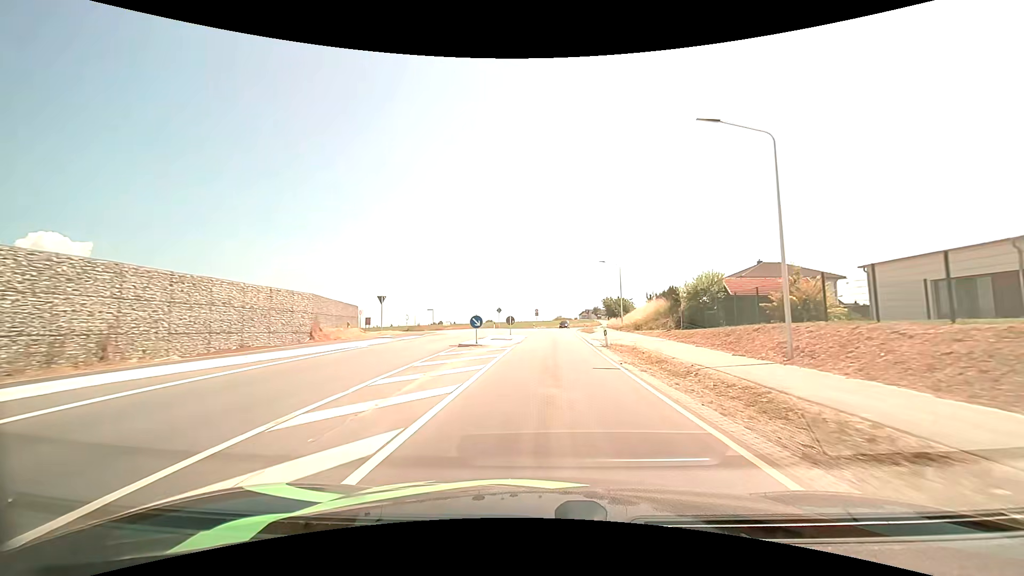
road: secondary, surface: asphalt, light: Day
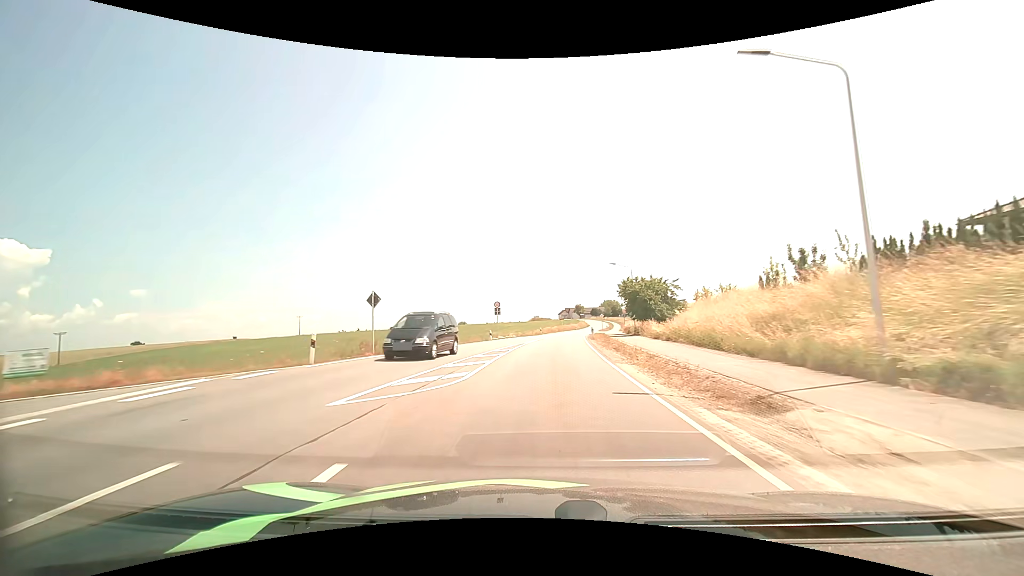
(+1.1, +44.7) m; +3°
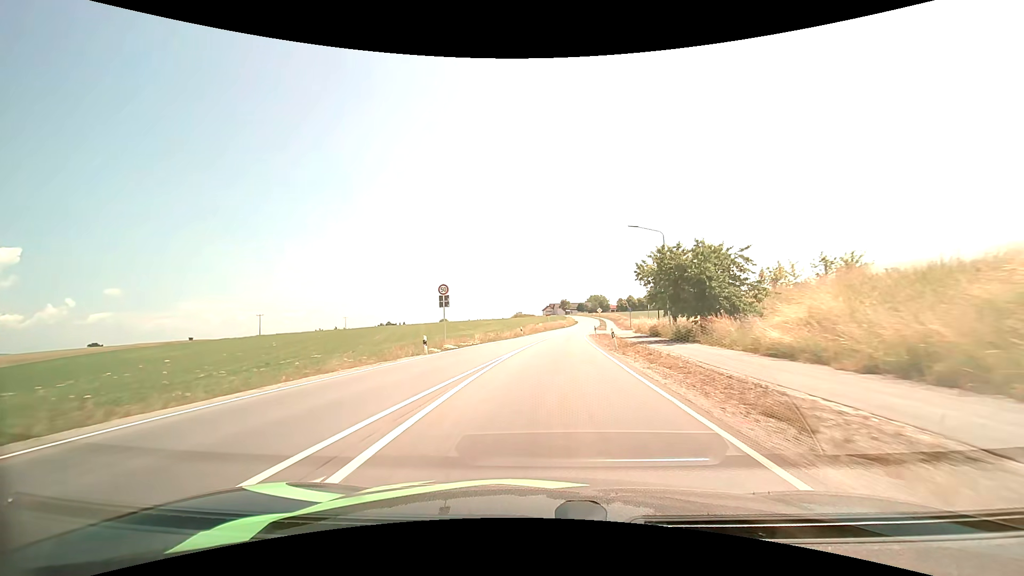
(+0.3, +20.2) m; +2°
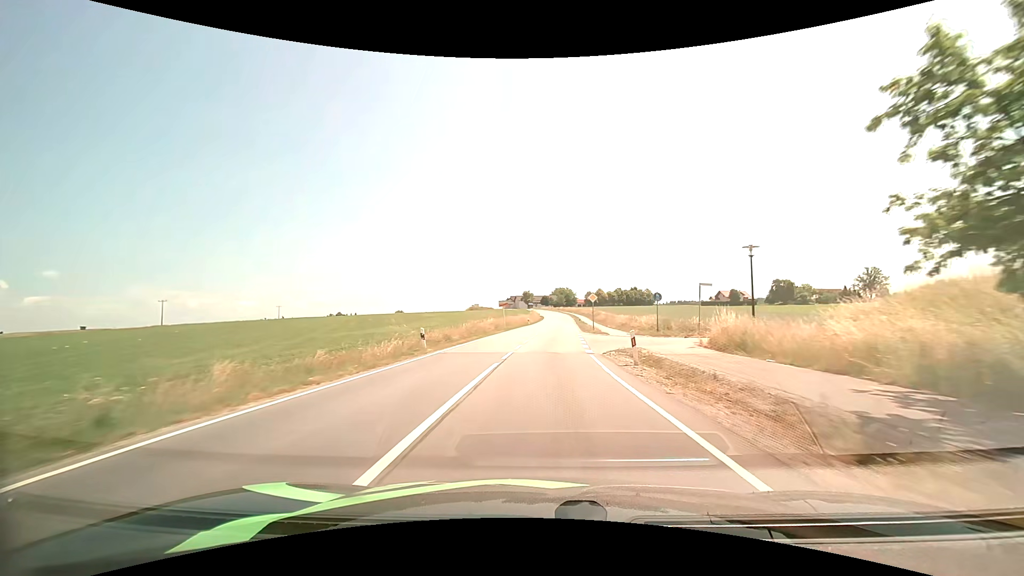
(+1.2, +32.7) m; +4°
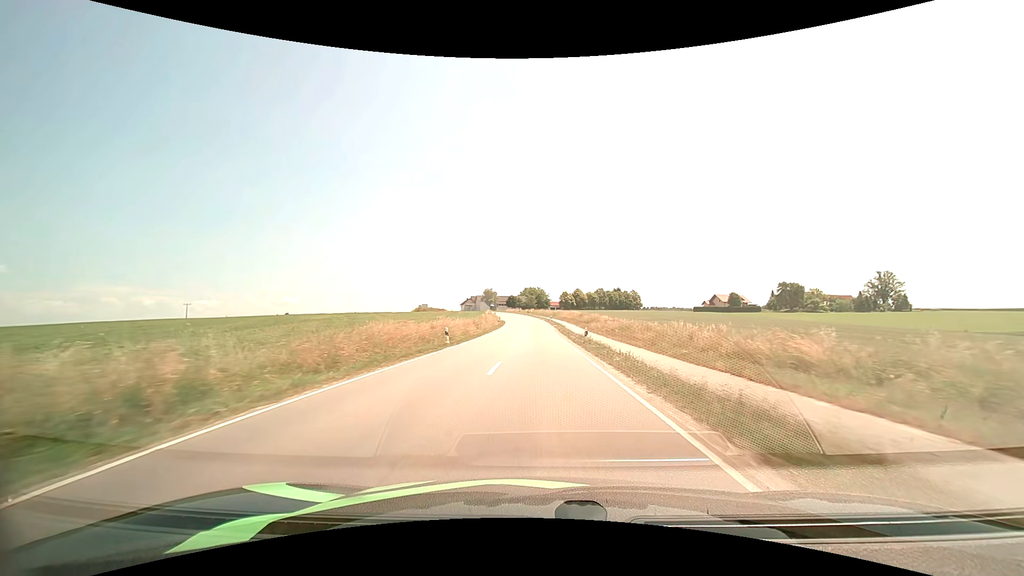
(+2.0, +47.0) m; +4°
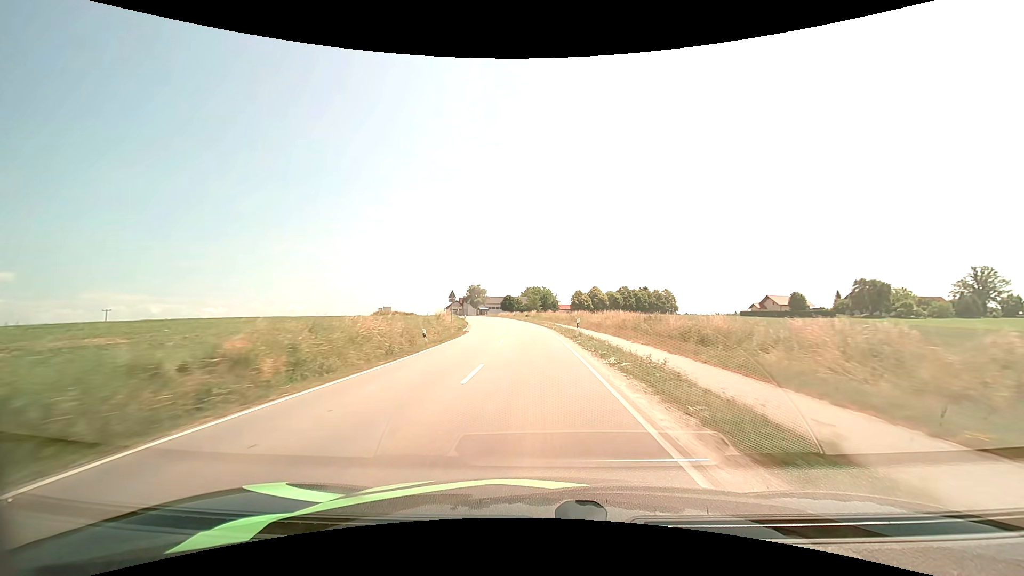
(+0.3, +50.1) m; 0°
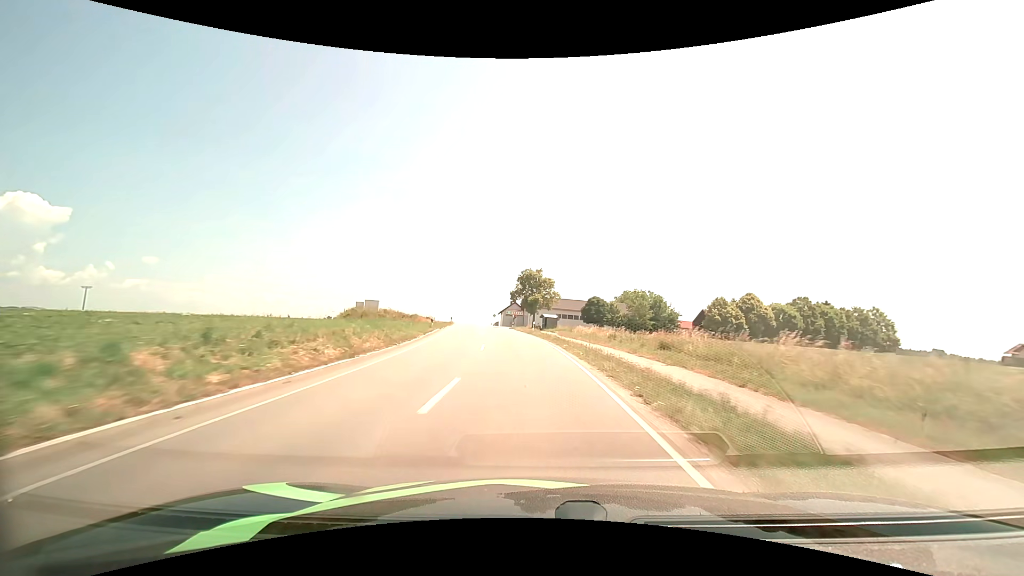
(-3.5, +63.3) m; -9°
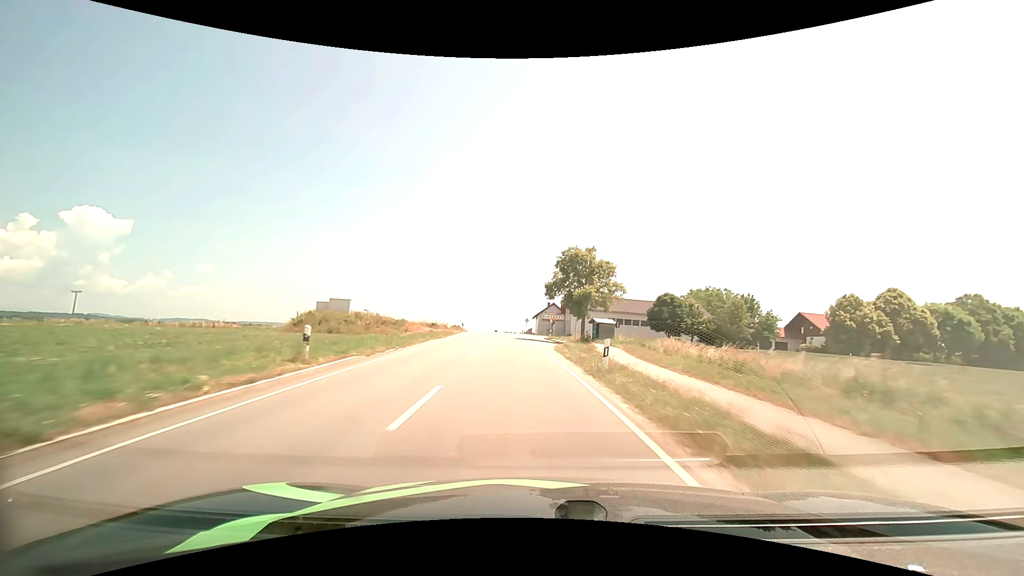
(-1.1, +25.0) m; -5°
(0, +10) (-1, +20) (-1, +30) (-2, +40) (-3, +50) (-3, +60) (-4, +70) (-5, +80) (-6, +90) (-6, +100) m
